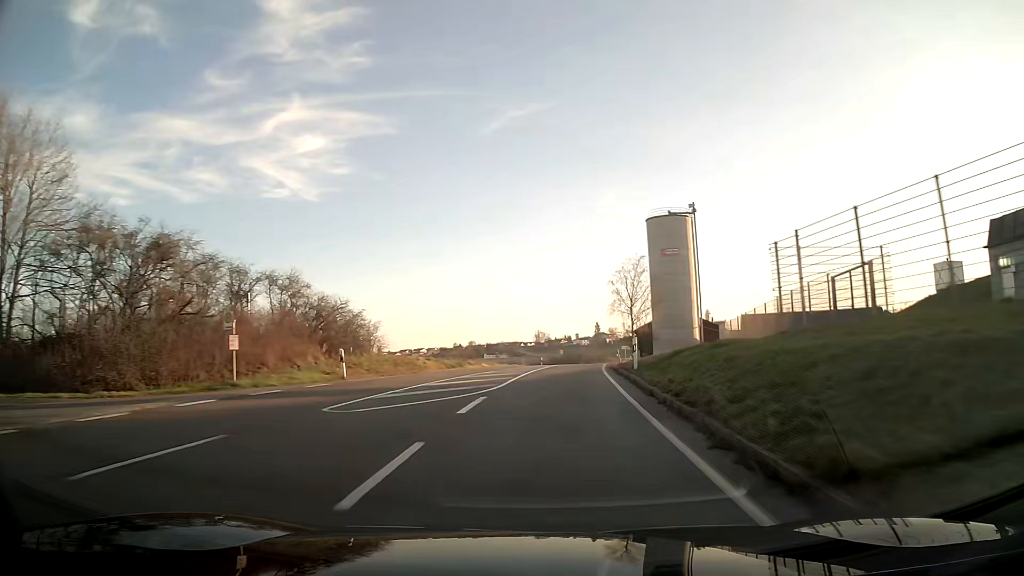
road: tertiary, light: Day
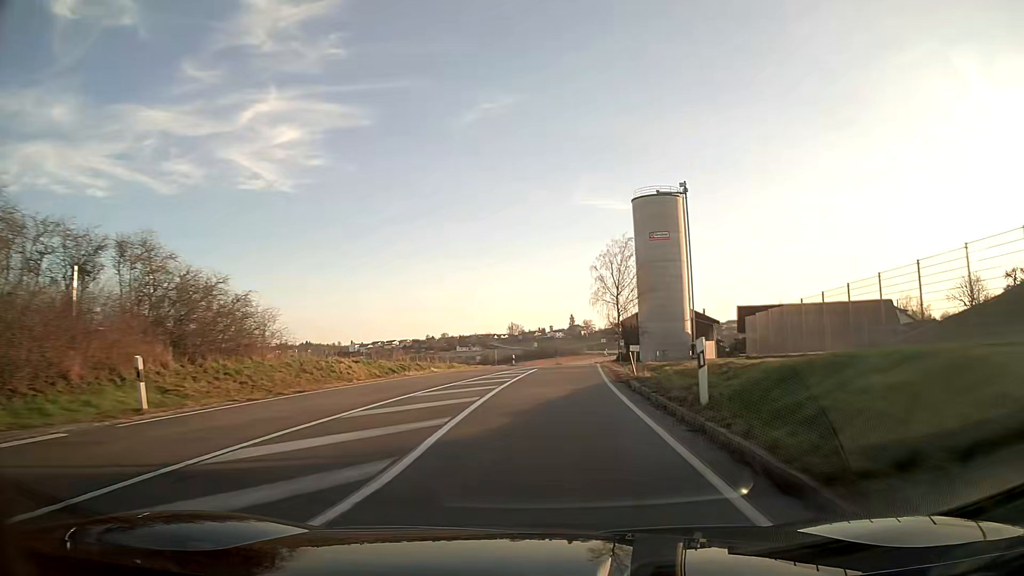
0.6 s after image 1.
(+0.2, +11.3) m; +2°
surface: asphalt
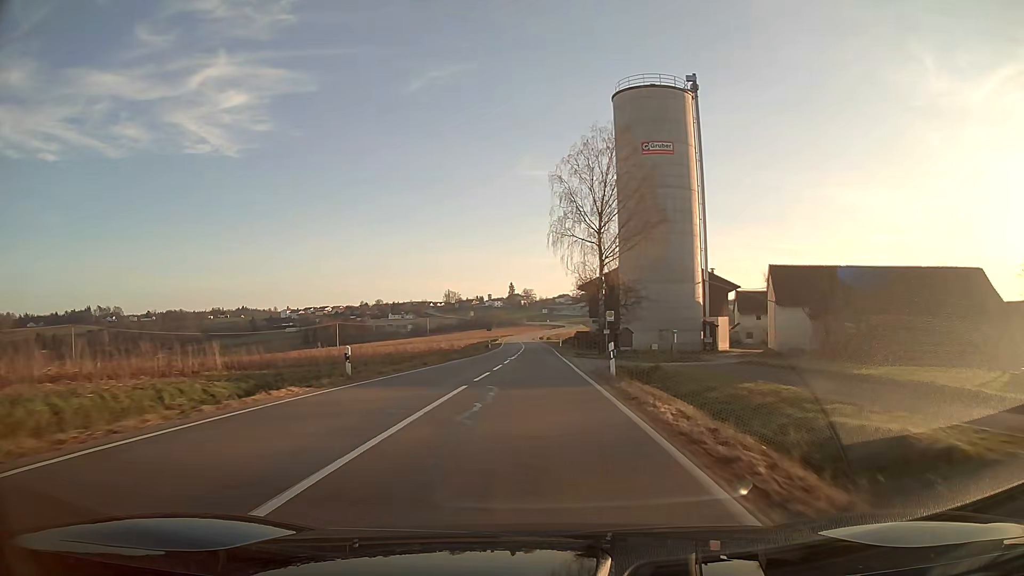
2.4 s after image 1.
(+1.6, +35.4) m; +4°
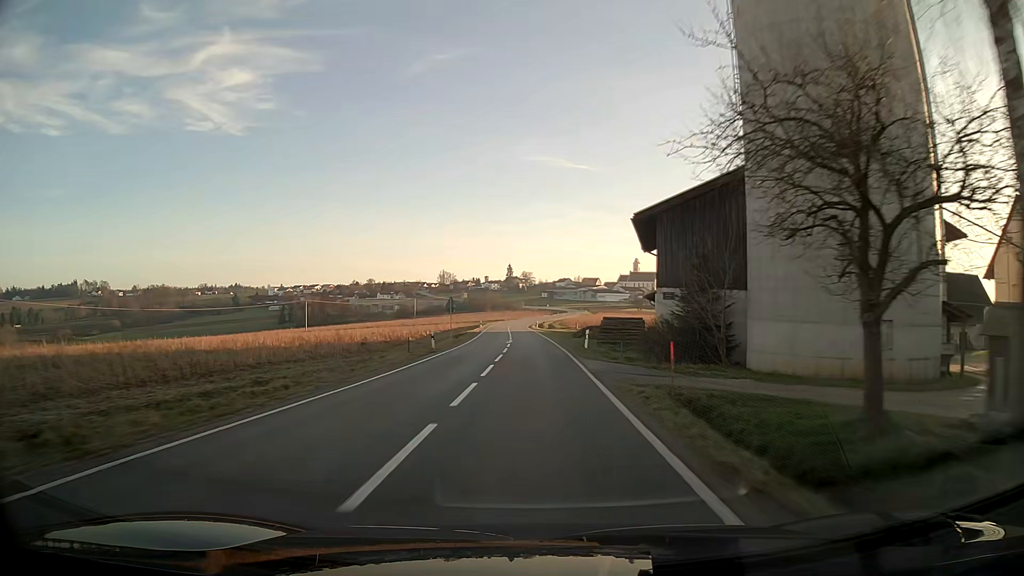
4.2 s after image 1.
(+0.2, +37.0) m; 0°
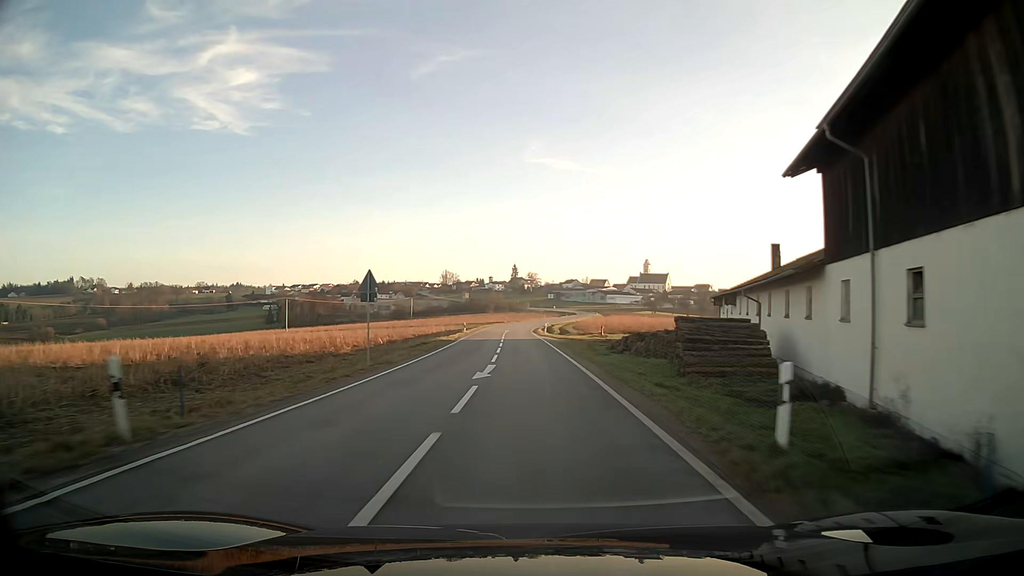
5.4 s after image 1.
(-0.1, +25.1) m; 0°
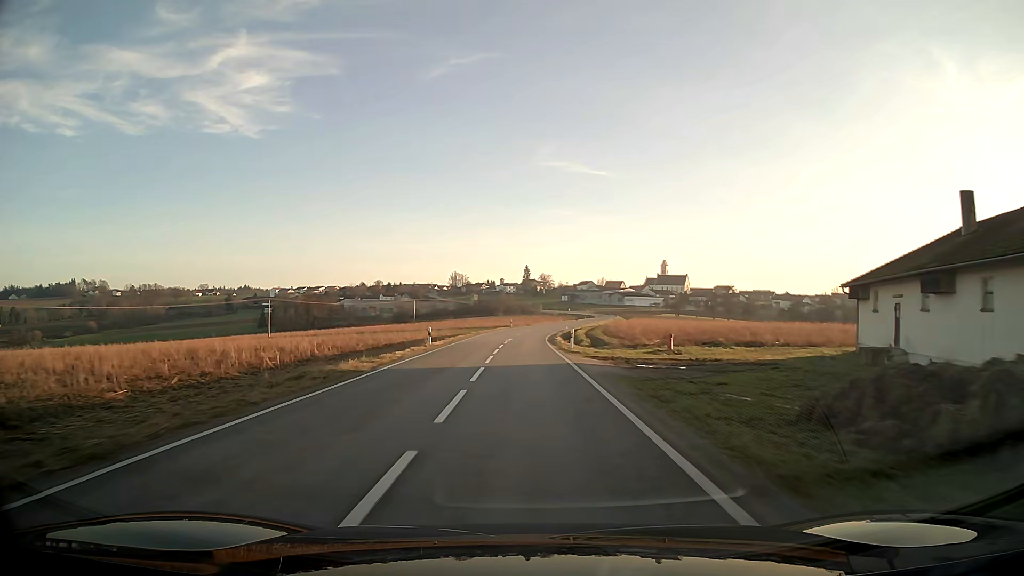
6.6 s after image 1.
(-0.2, +25.2) m; -1°
